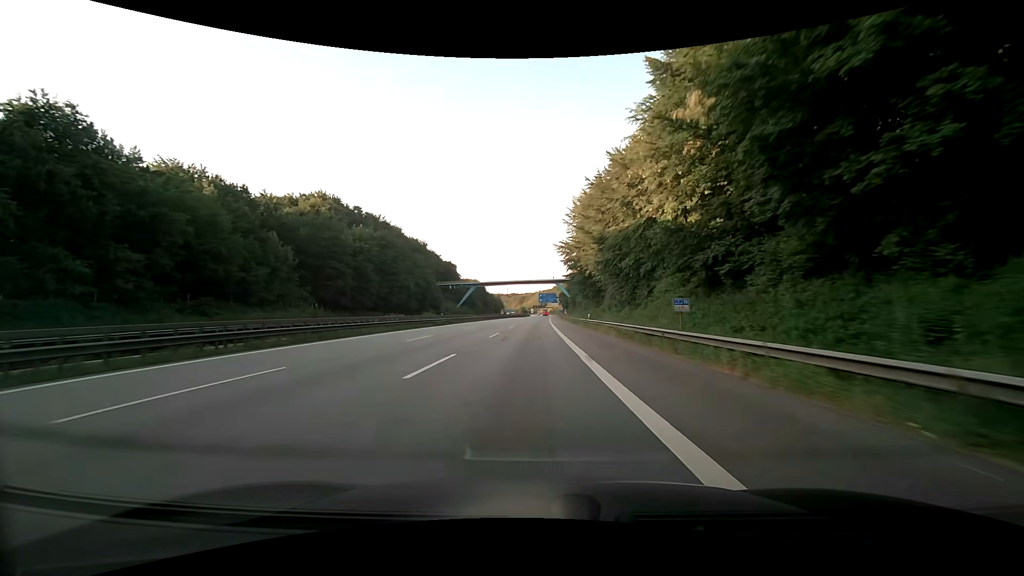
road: motorway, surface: asphalt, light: Day
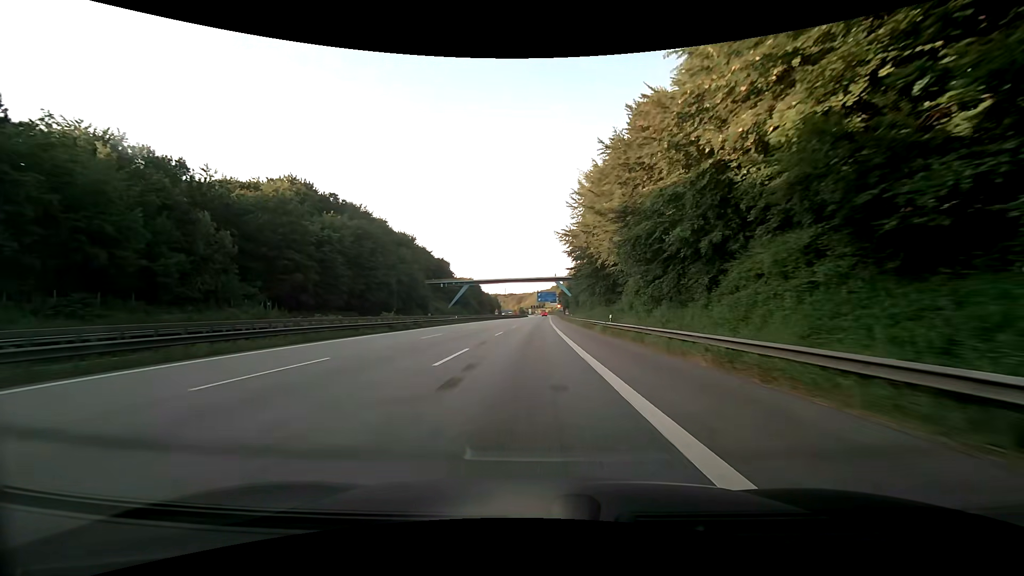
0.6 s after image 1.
(0.0, +15.5) m; 0°
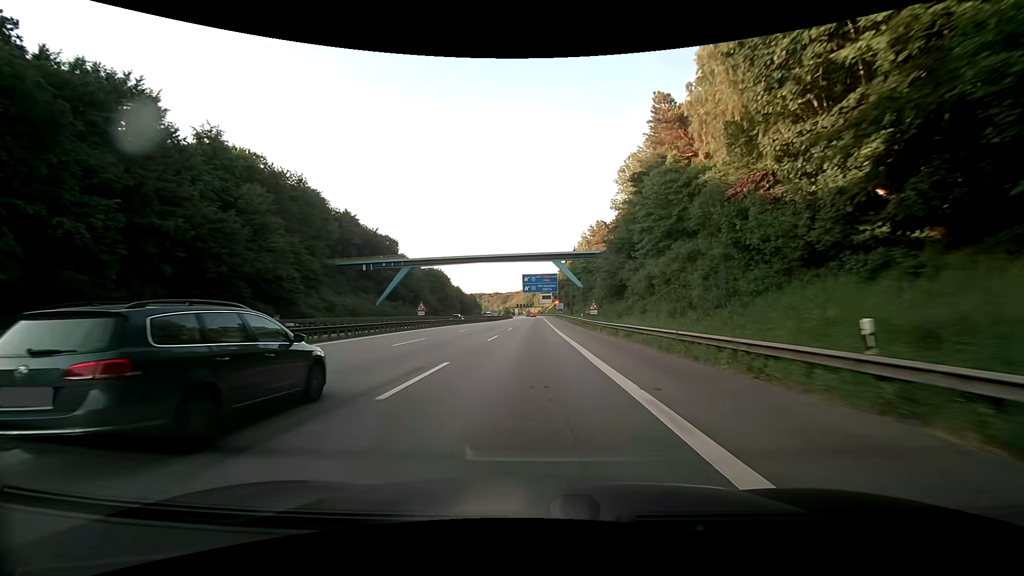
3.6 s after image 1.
(+1.0, +77.8) m; +1°
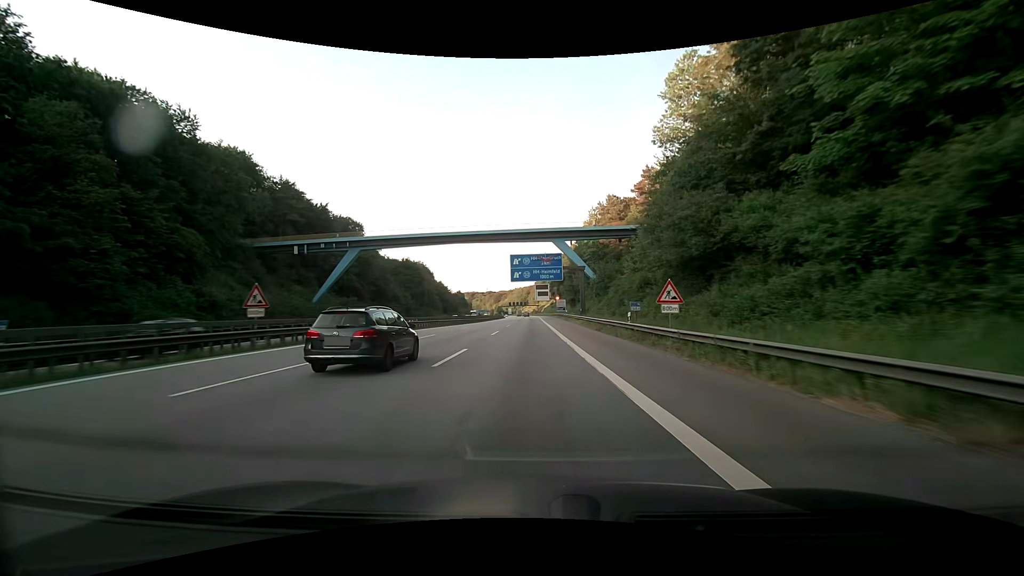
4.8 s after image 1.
(+0.1, +31.3) m; +1°
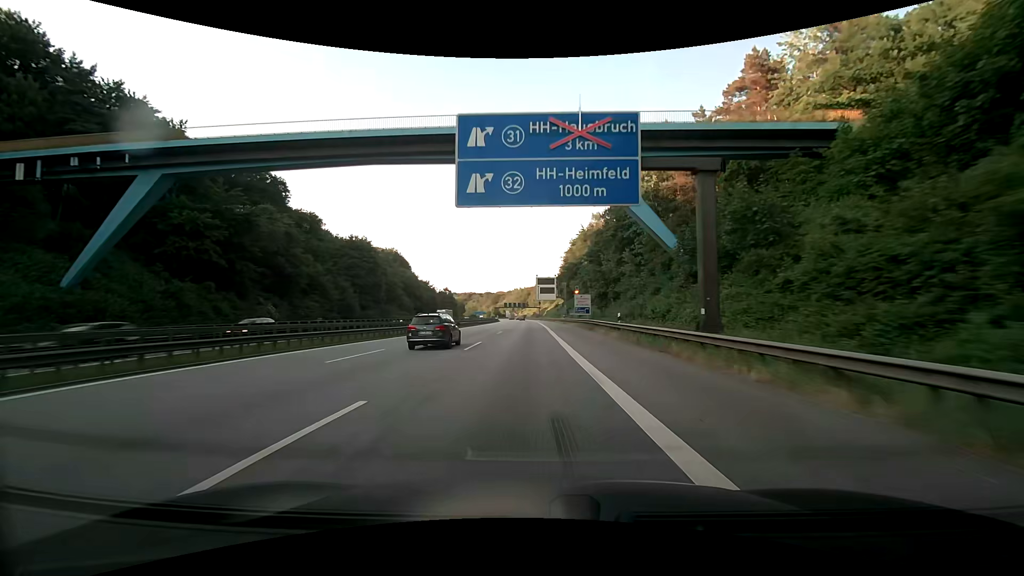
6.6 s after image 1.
(0.0, +47.2) m; 0°
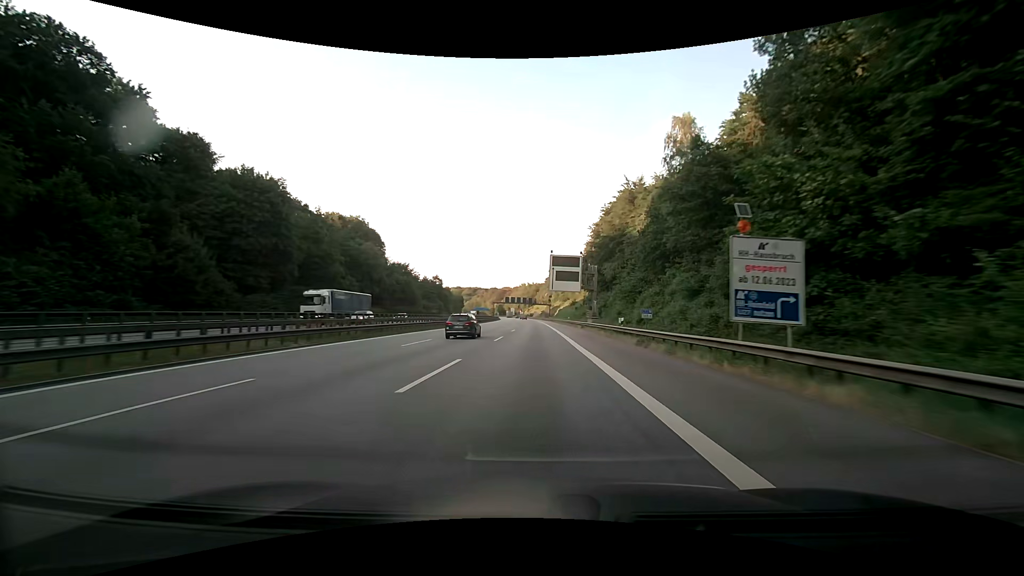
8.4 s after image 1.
(-0.3, +47.3) m; -1°
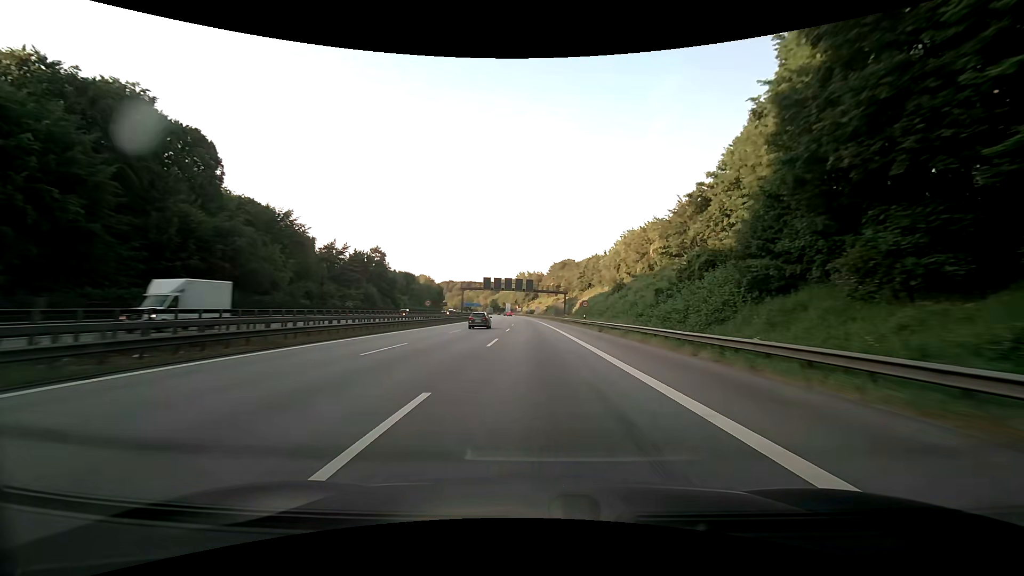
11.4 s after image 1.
(-0.2, +79.4) m; 0°
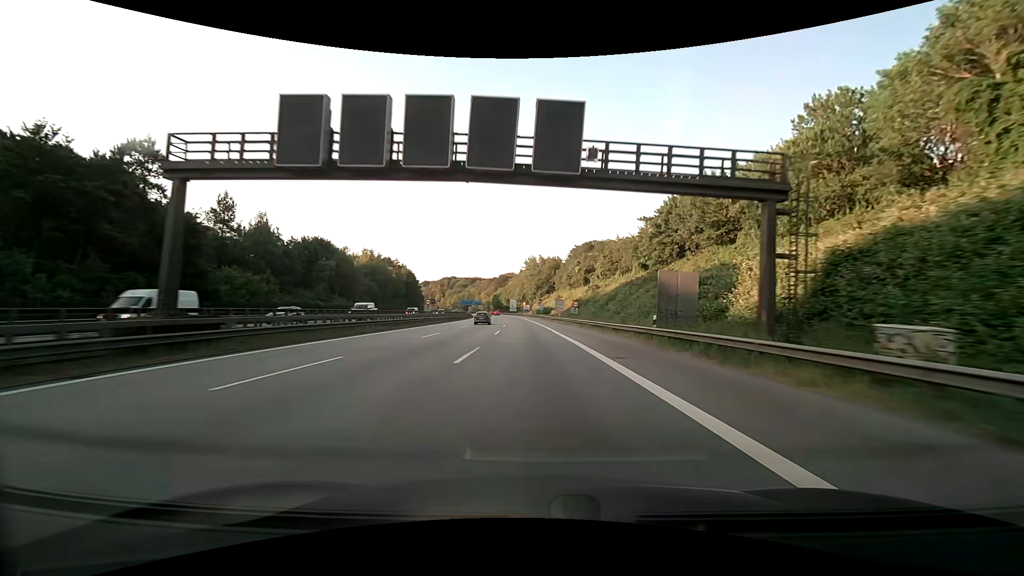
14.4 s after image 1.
(-1.0, +79.8) m; -1°
(0, +10) (0, +20) (0, +30) (0, +40) (-1, +50) (-1, +60) (-1, +70) (-2, +80) (-2, +90) (-3, +100) m
